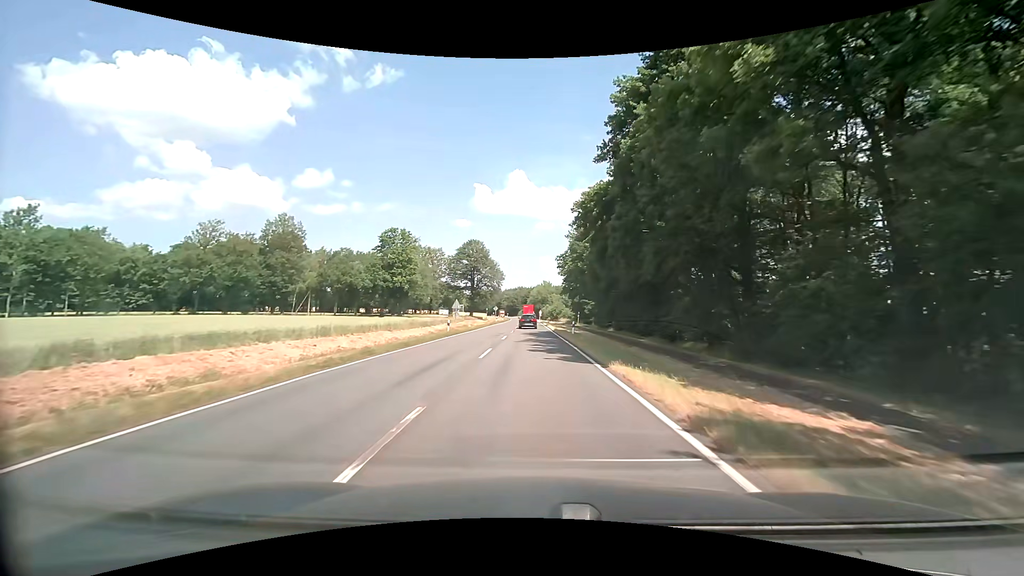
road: secondary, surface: asphalt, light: Day
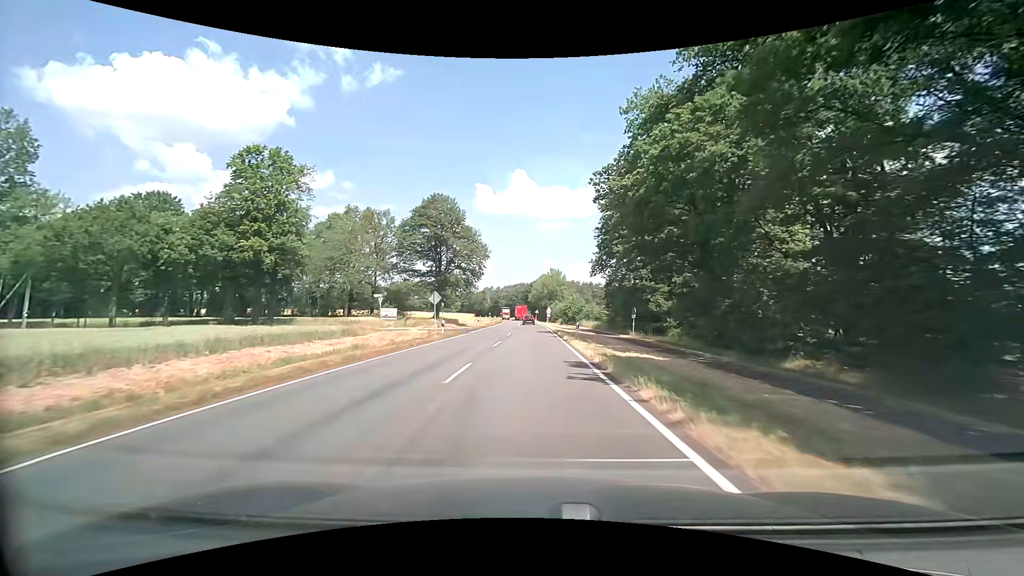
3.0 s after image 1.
(-0.7, +53.8) m; -1°
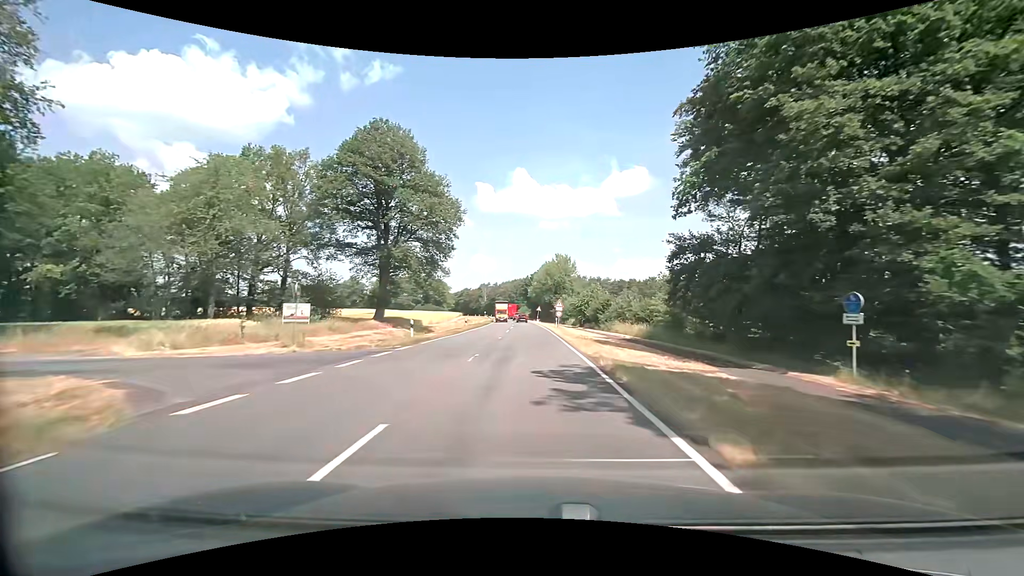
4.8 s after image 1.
(+0.1, +32.3) m; 0°
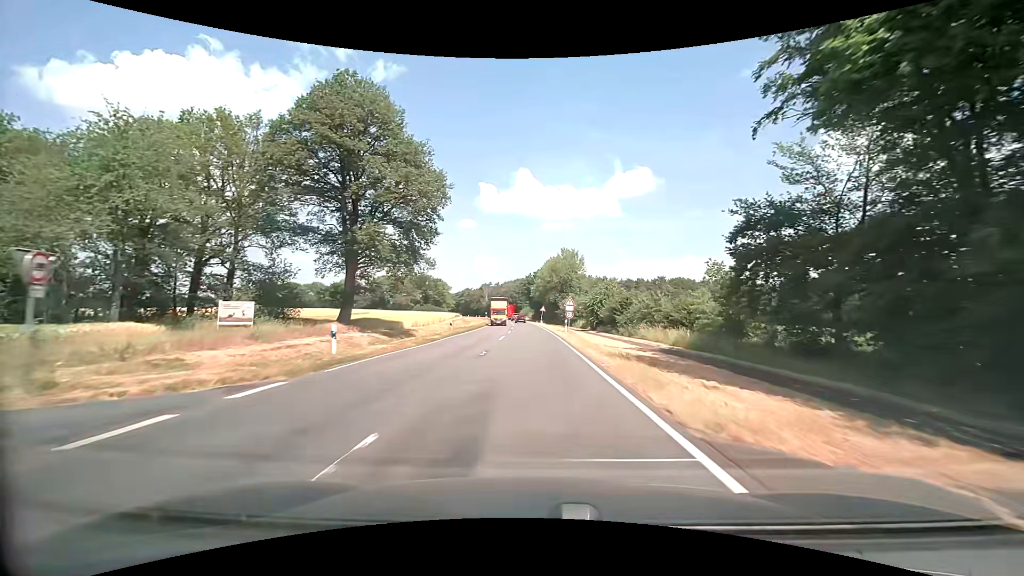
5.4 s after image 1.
(0.0, +10.8) m; -1°
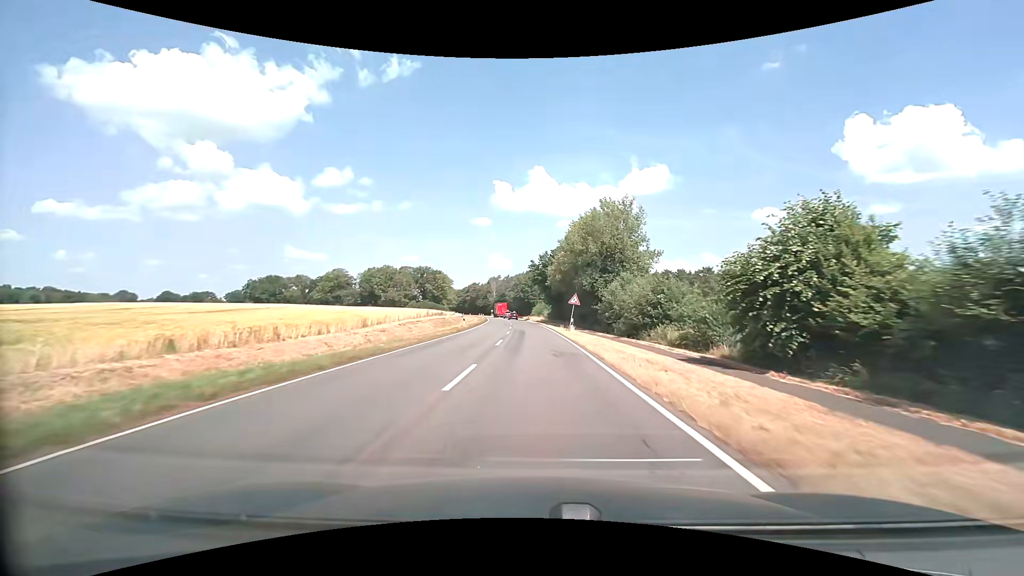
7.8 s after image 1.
(-0.1, +43.1) m; -1°
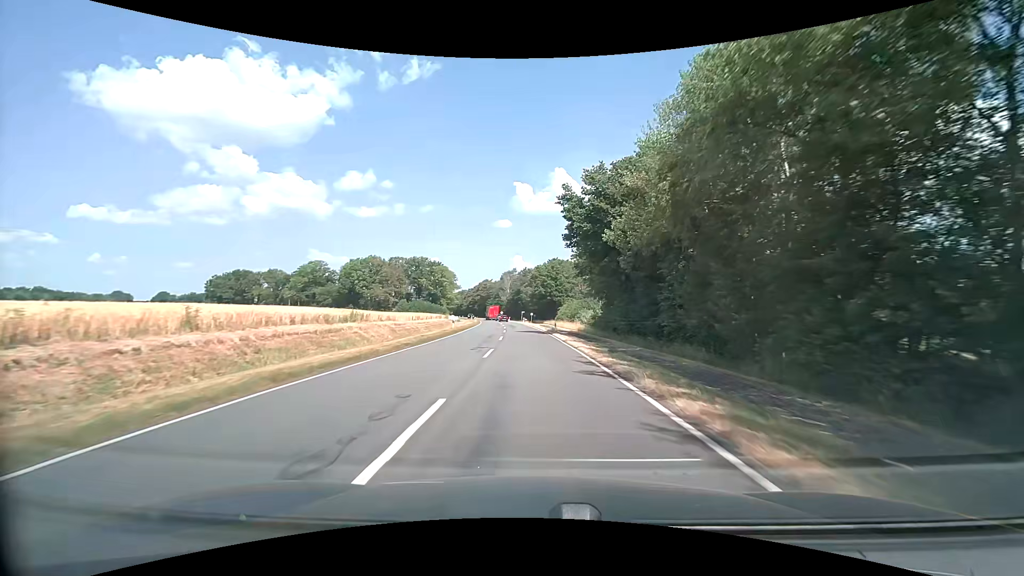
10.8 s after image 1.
(-1.0, +53.9) m; -2°
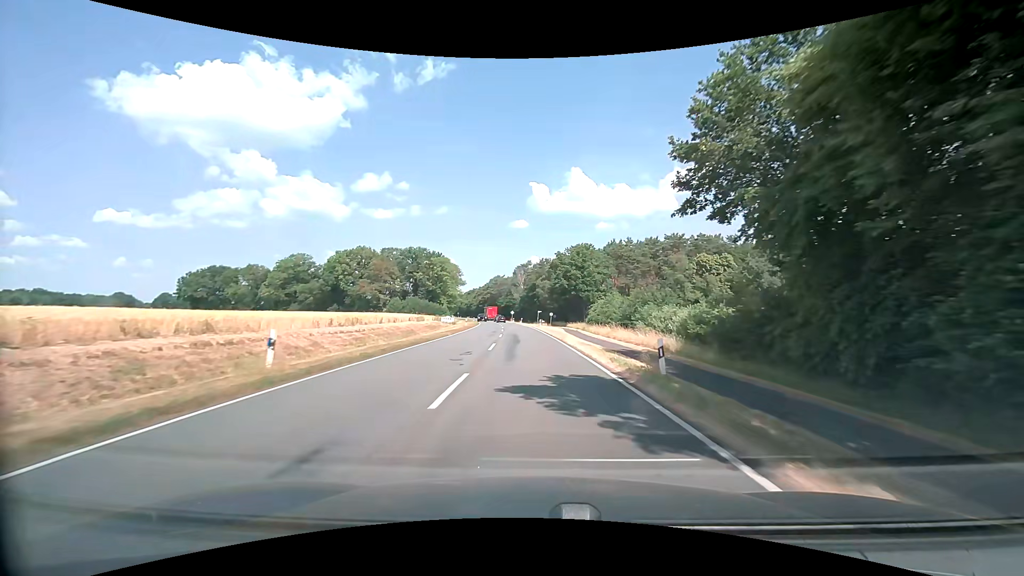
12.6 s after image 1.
(-0.6, +32.3) m; -2°
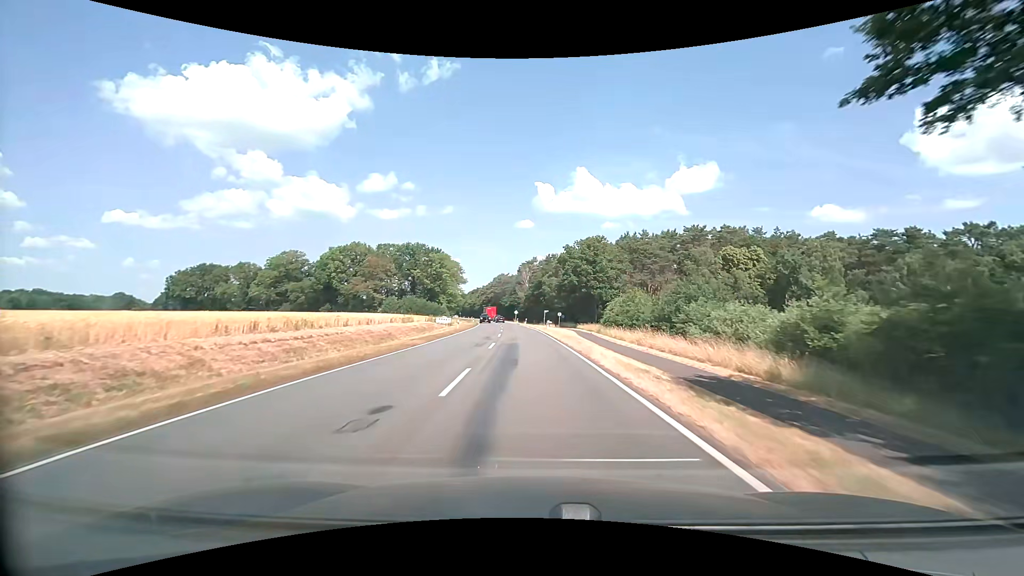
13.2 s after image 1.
(-0.1, +10.8) m; 0°
(0, +10) (0, +20) (-1, +30) (-1, +40) (-2, +50) (-3, +60) (-3, +70) (-4, +80) (-5, +90) (-7, +100) m
